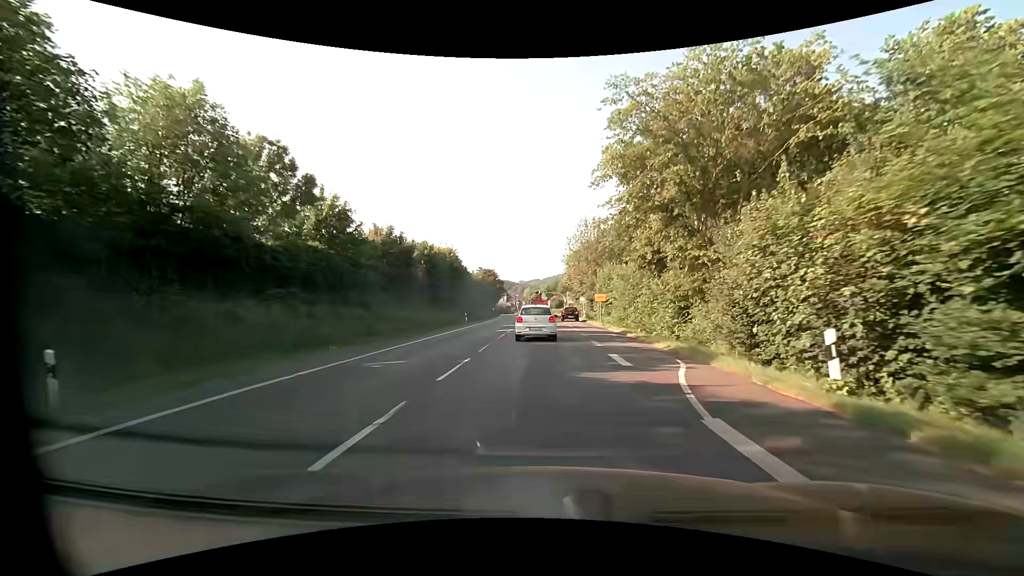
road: primary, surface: asphalt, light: Day
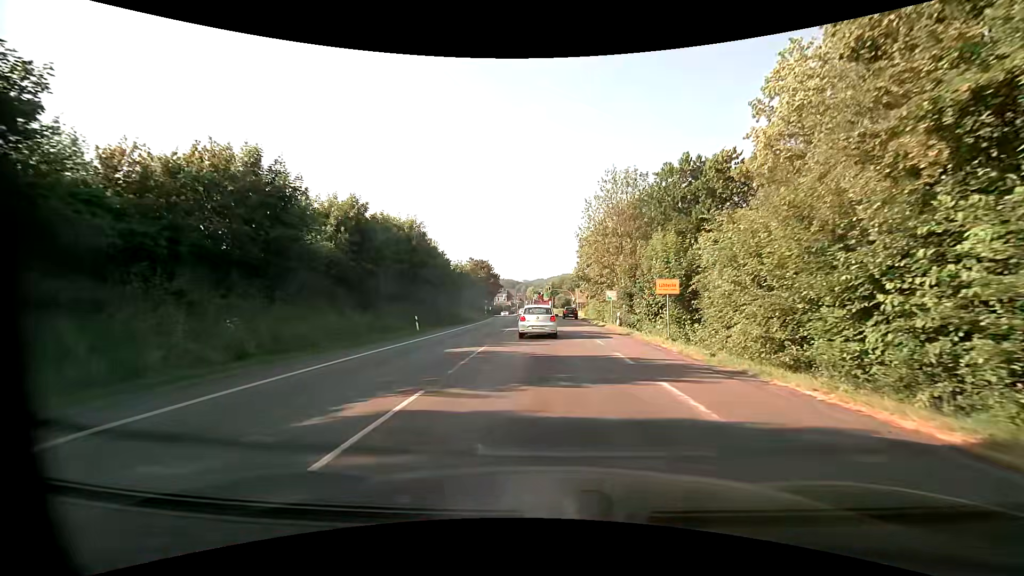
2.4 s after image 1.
(-0.1, +23.4) m; 0°
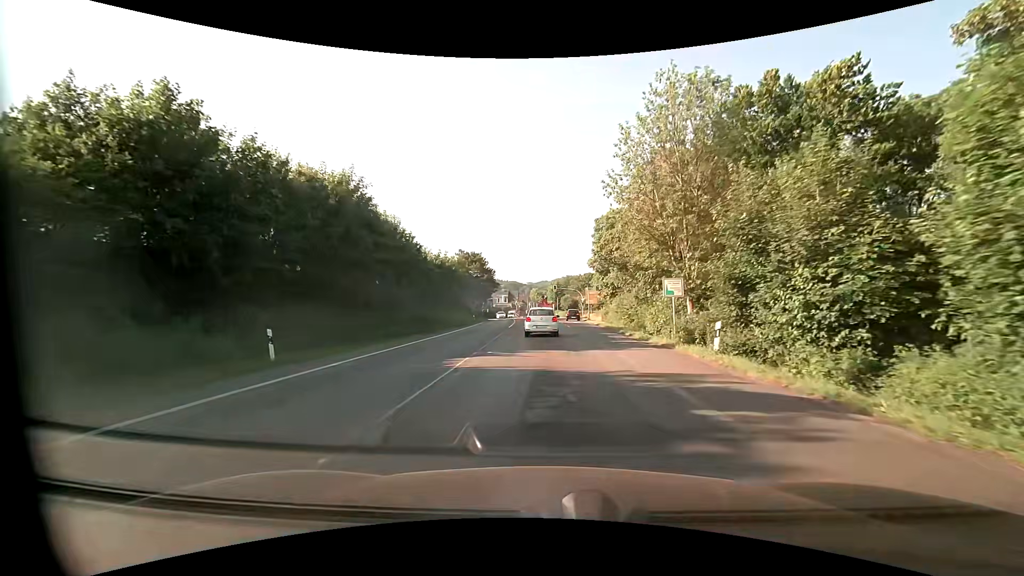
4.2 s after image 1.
(-0.1, +18.5) m; 0°
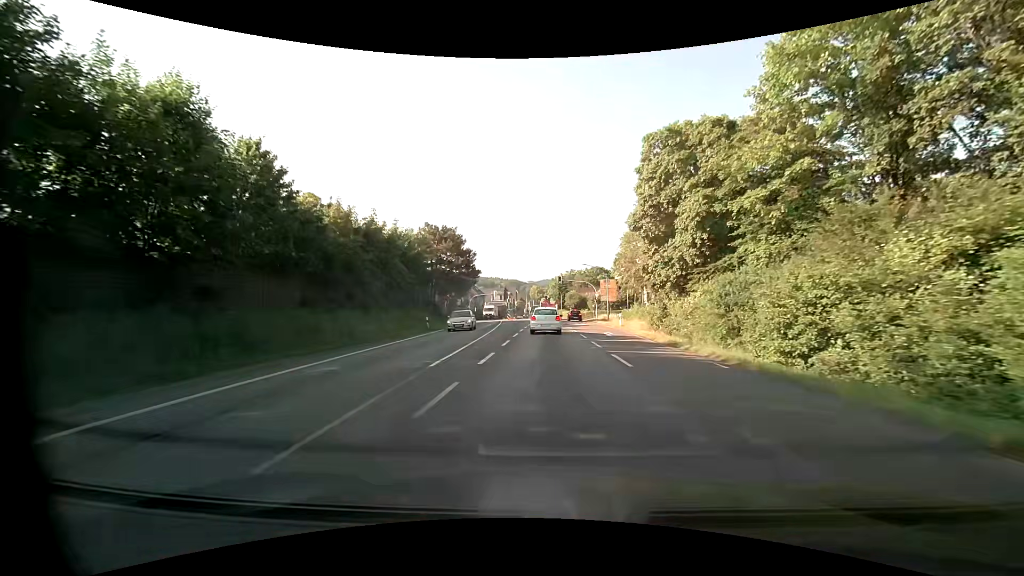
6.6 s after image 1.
(-0.5, +27.1) m; -2°
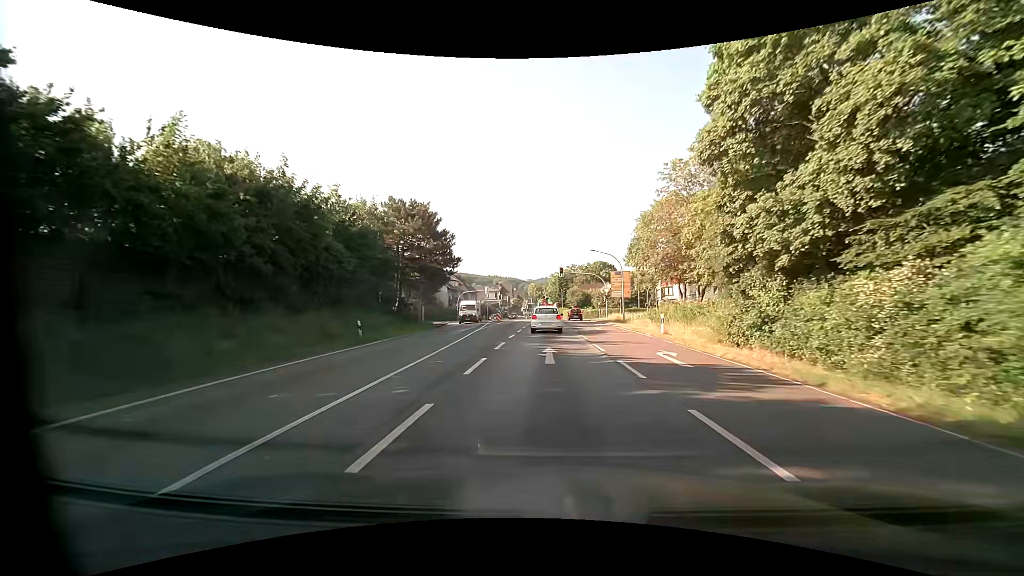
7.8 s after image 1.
(+0.1, +14.3) m; 0°
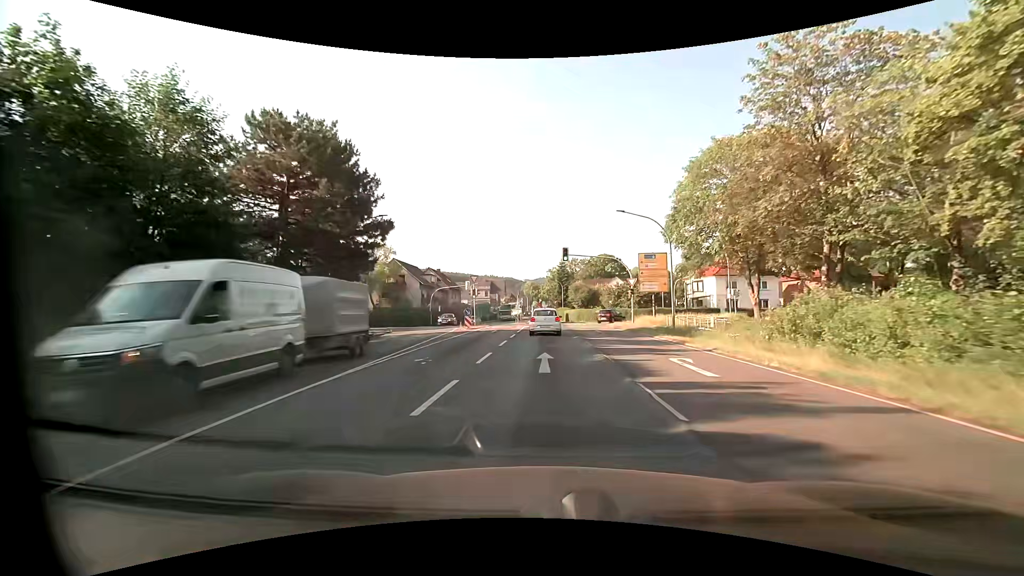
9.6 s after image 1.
(+0.2, +21.7) m; +1°
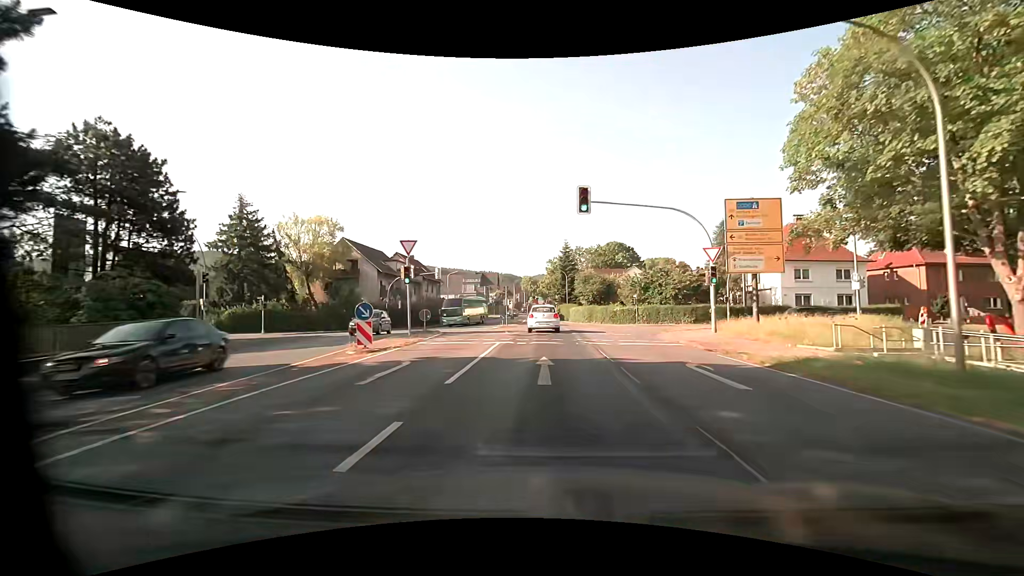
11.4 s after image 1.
(0.0, +21.7) m; 0°
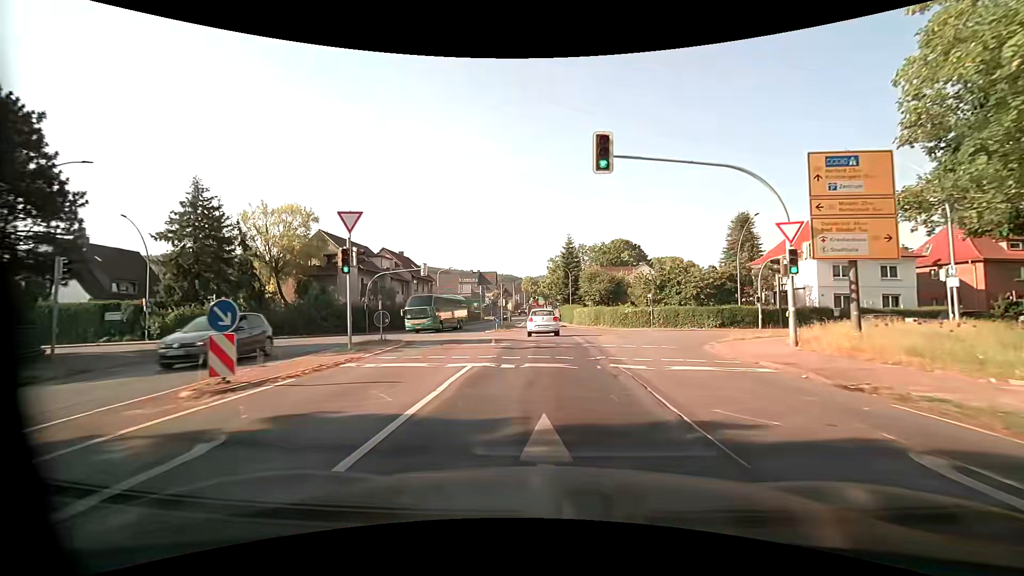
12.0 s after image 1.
(0.0, +7.3) m; 0°
(0, +10) (0, +20) (0, +30) (-1, +40) (-1, +50) (-1, +60) (-2, +70) (-2, +80) (-2, +90) (-2, +100) m
